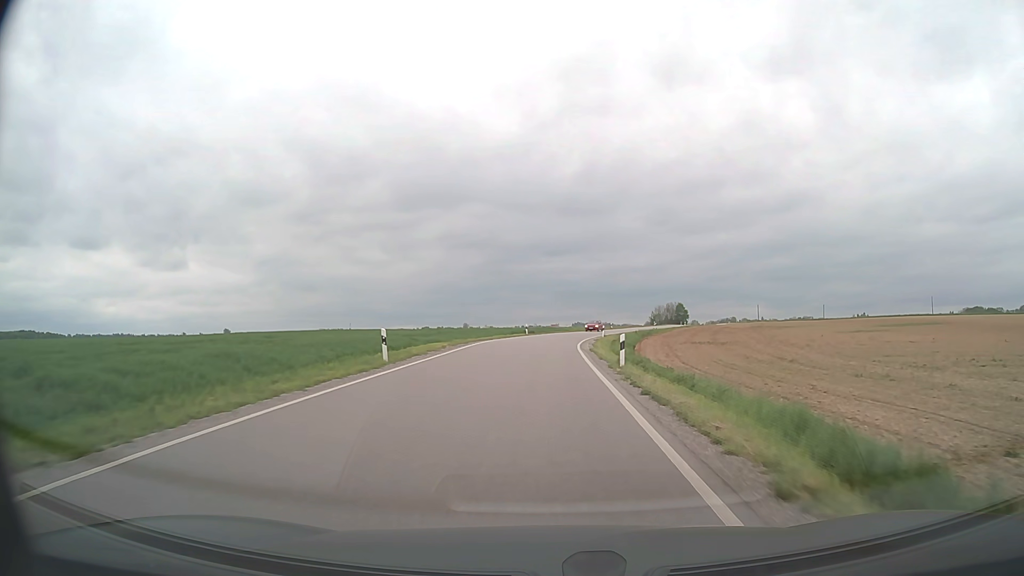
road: secondary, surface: asphalt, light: Day
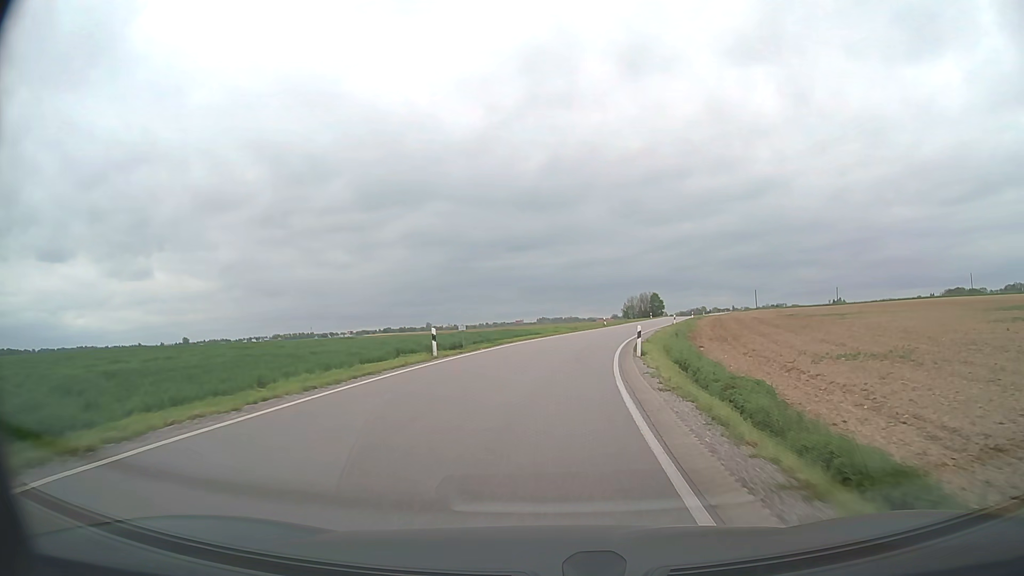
(+0.8, +38.4) m; +3°
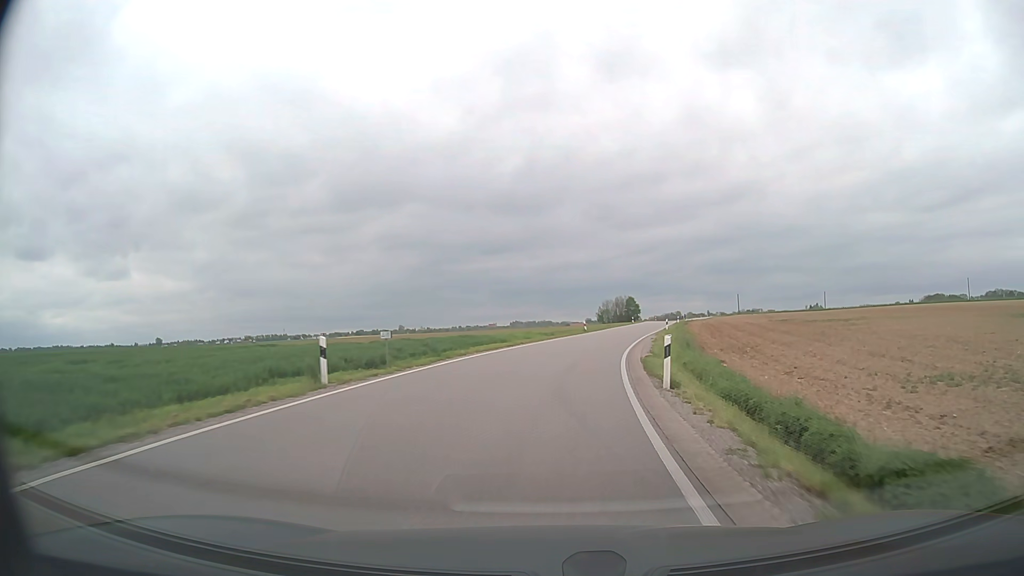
(+0.1, +9.6) m; +2°
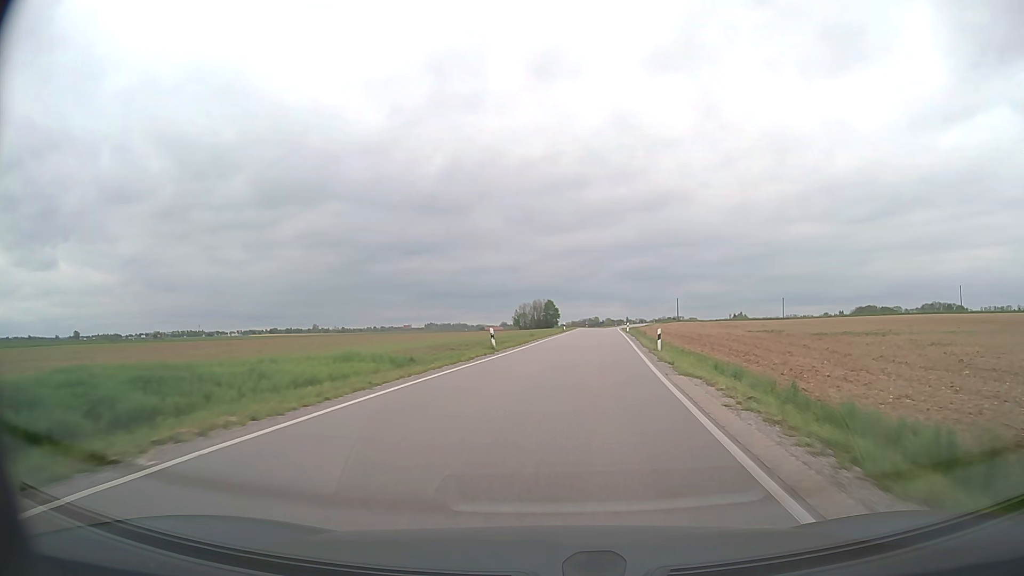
(+1.8, +28.7) m; +7°
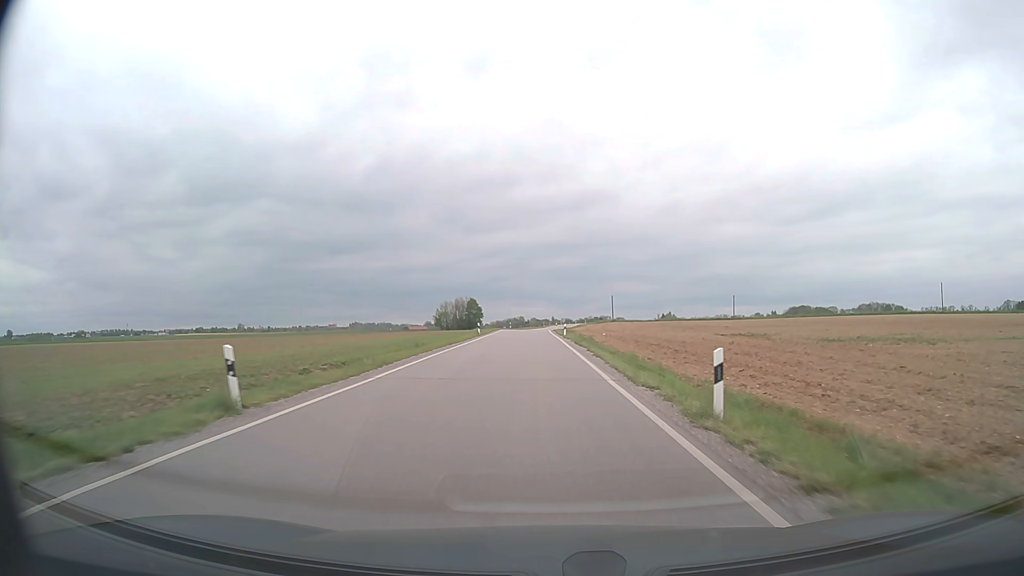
(+1.2, +18.9) m; +6°
(0, +10) (0, +20) (0, +30) (0, +40) (-1, +50) (-1, +60) (-1, +70) (-1, +80) (-1, +90) (-1, +100) m
